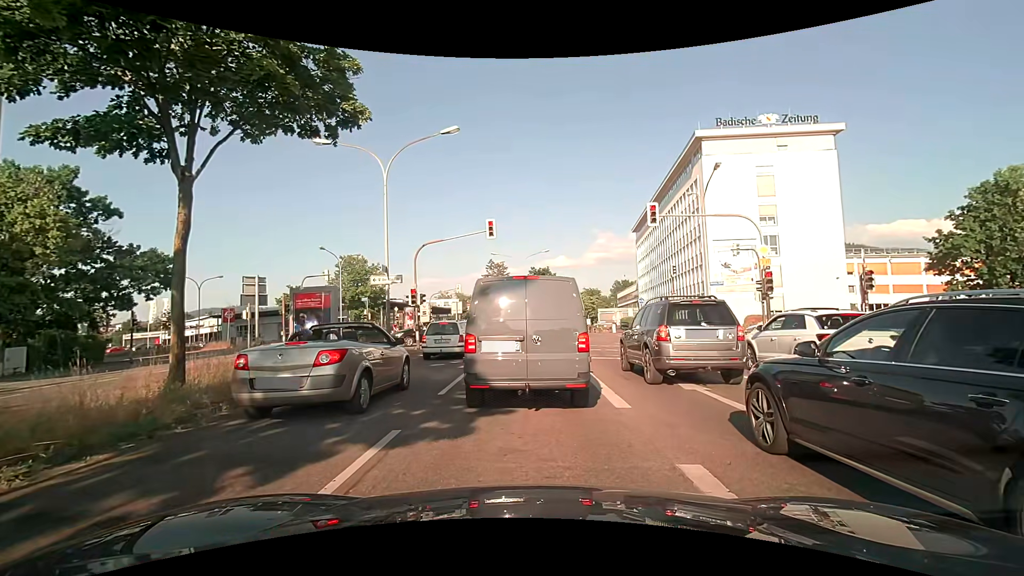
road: primary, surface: asphalt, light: Day
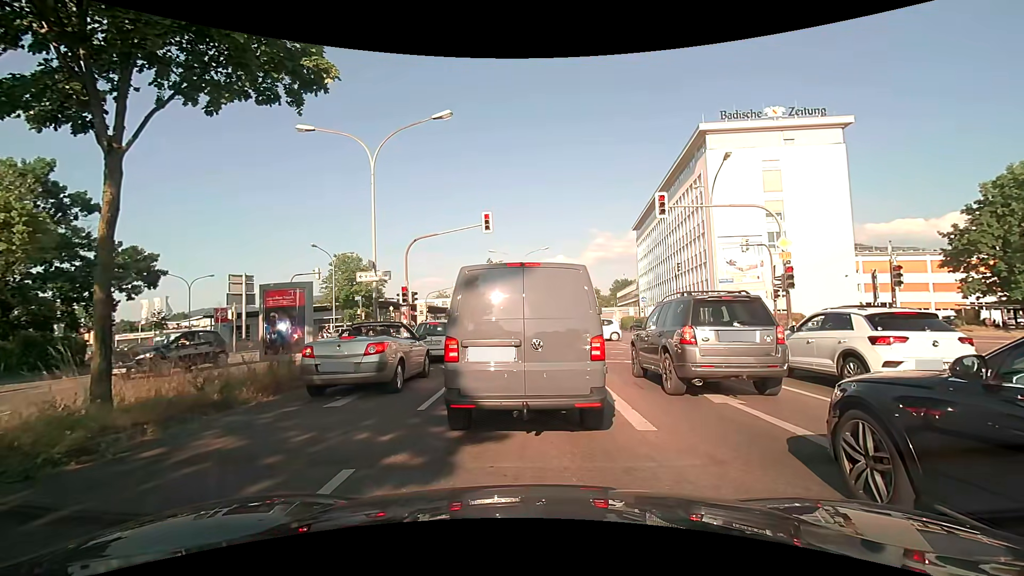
(0.0, +1.5) m; 0°
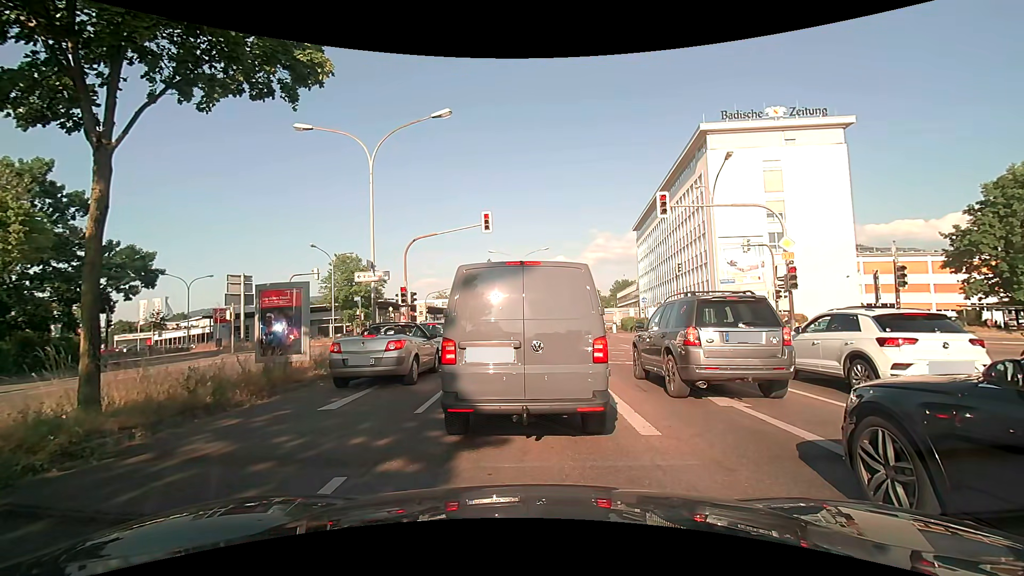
(0.0, +0.3) m; 0°
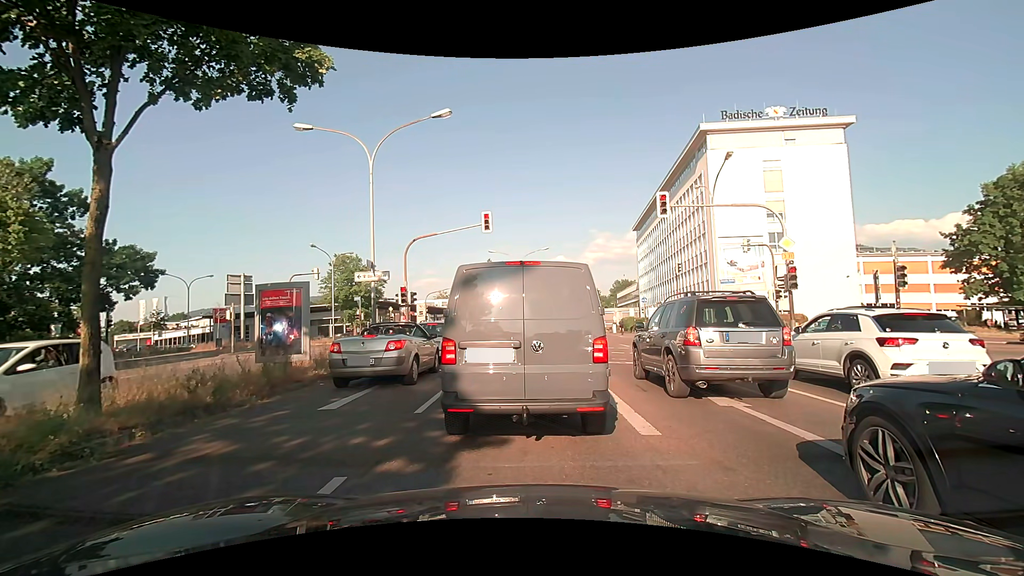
(0.0, 0.0) m; 0°
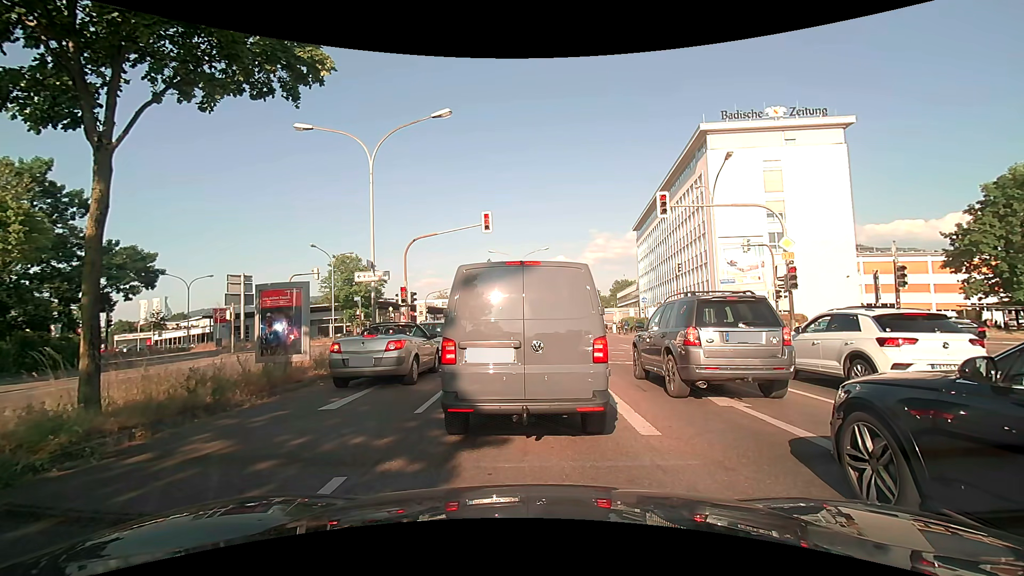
(0.0, 0.0) m; 0°
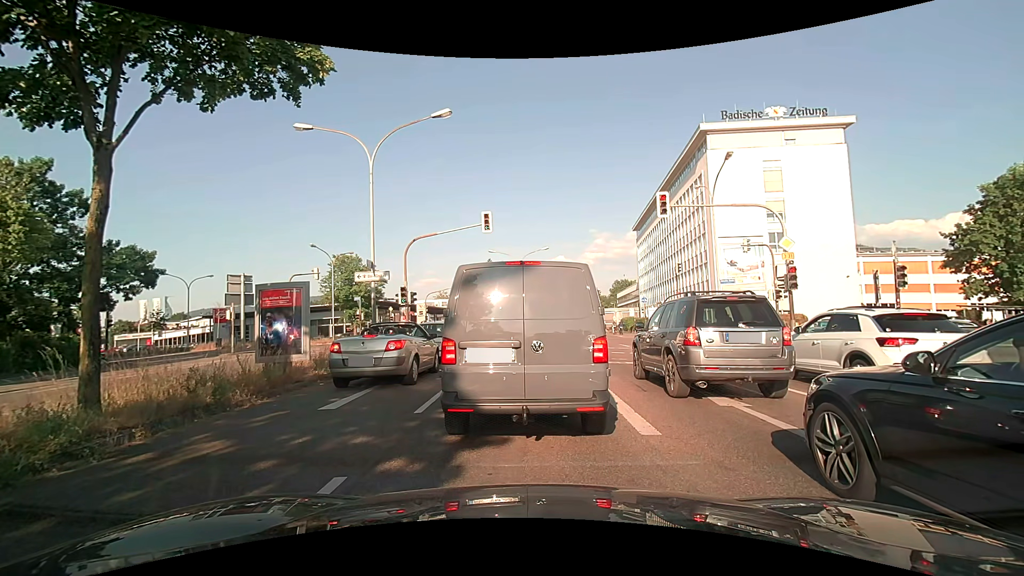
(0.0, 0.0) m; 0°
(0, +10) (0, +20) (0, +30) (-1, +40) (-5, +49) (-13, +55) (-22, +60) (-31, +64) (-40, +69) (-49, +73) m
